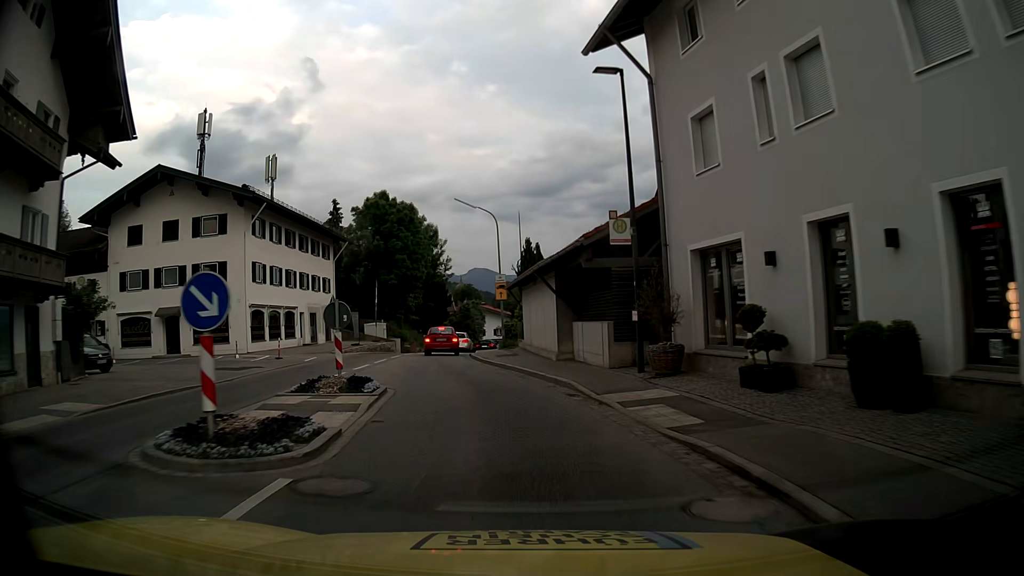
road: primary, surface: asphalt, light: Day
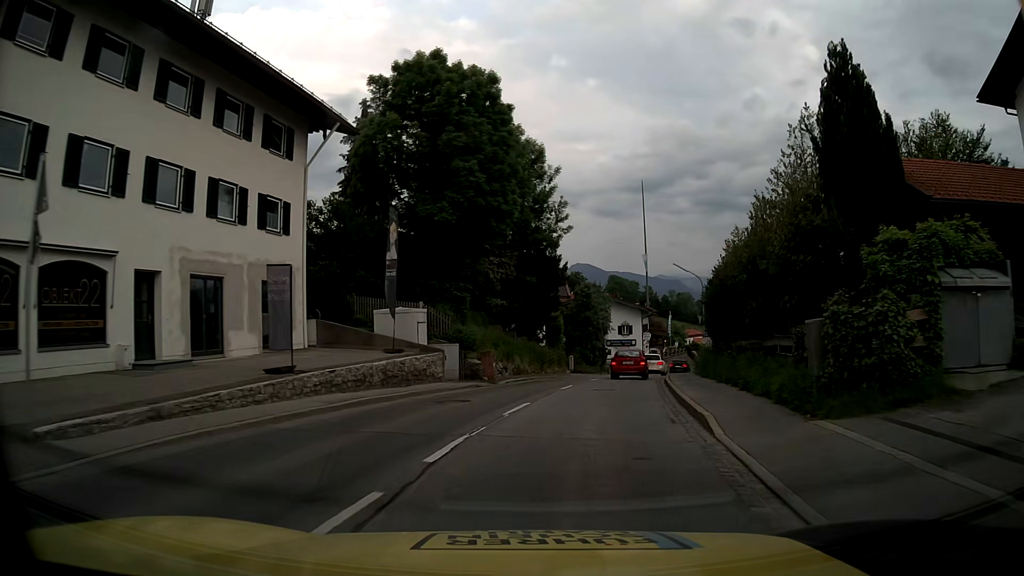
(-4.4, +32.8) m; -9°
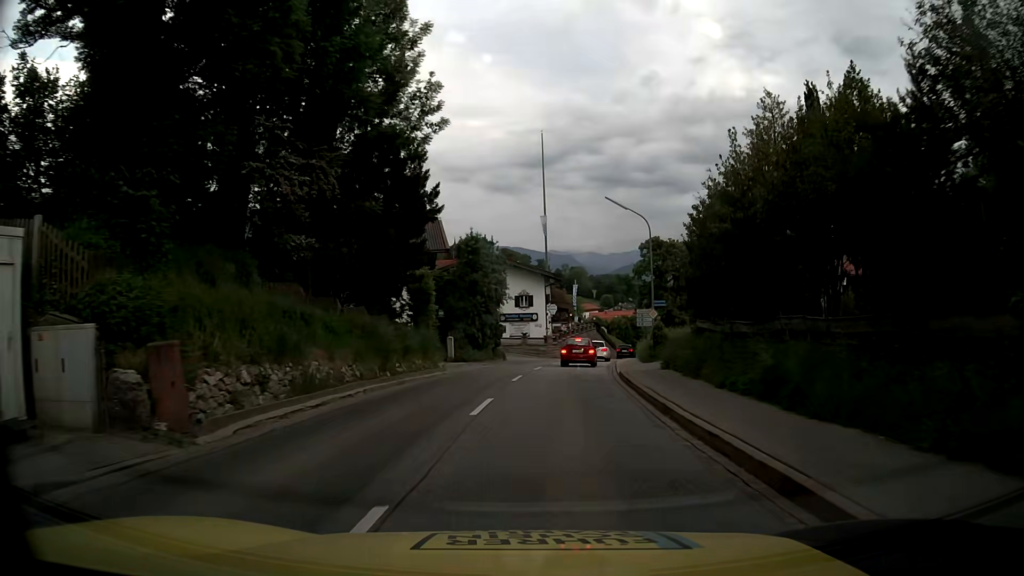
(+1.7, +18.1) m; +10°
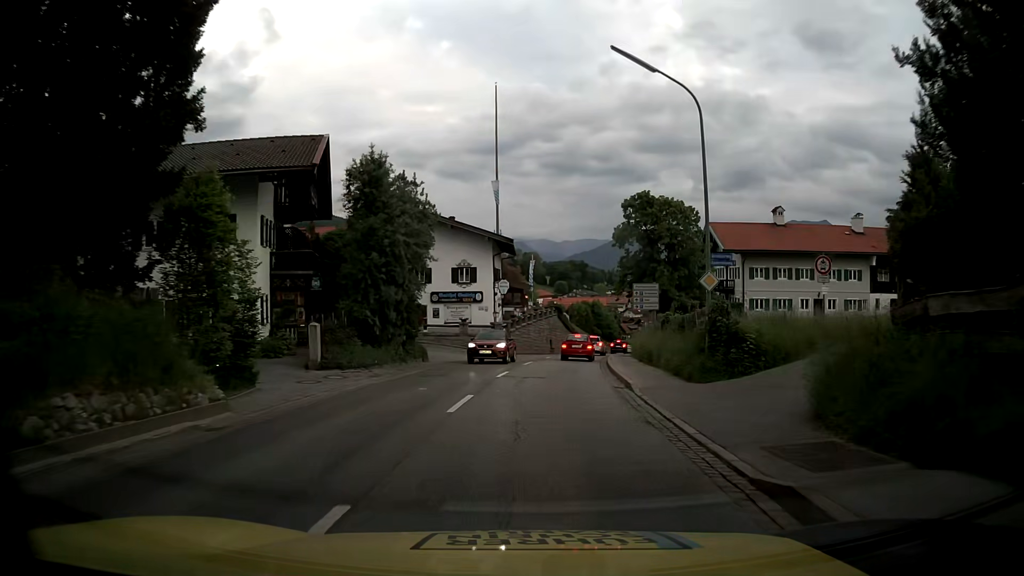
(+0.7, +18.1) m; +4°
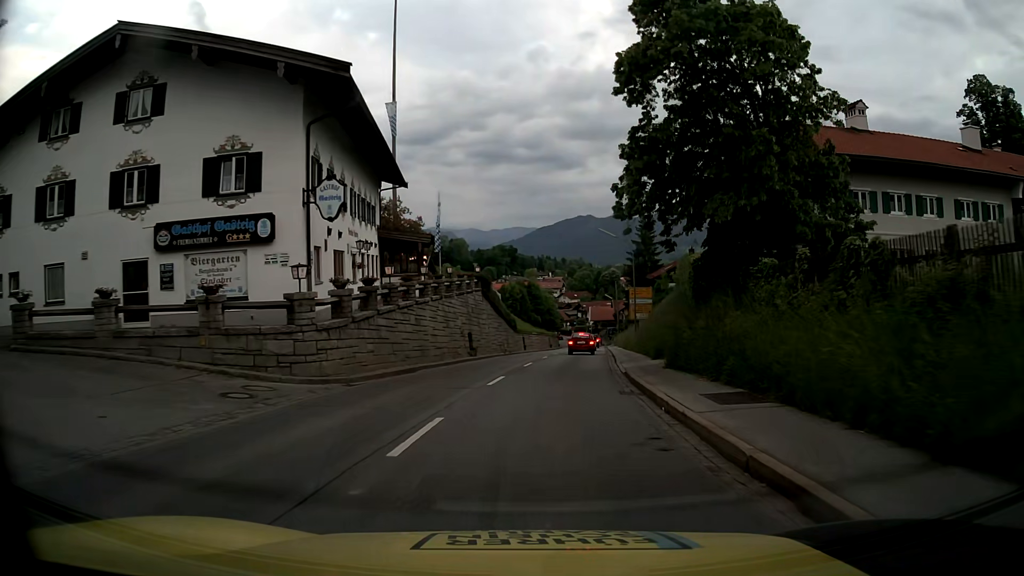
(+1.4, +31.4) m; +6°
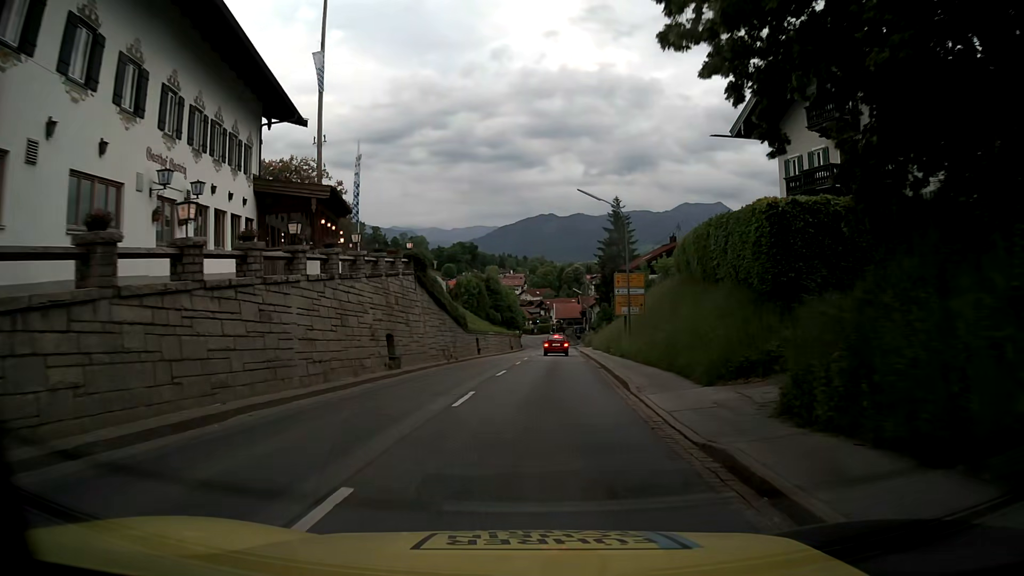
(+0.4, +13.3) m; +3°
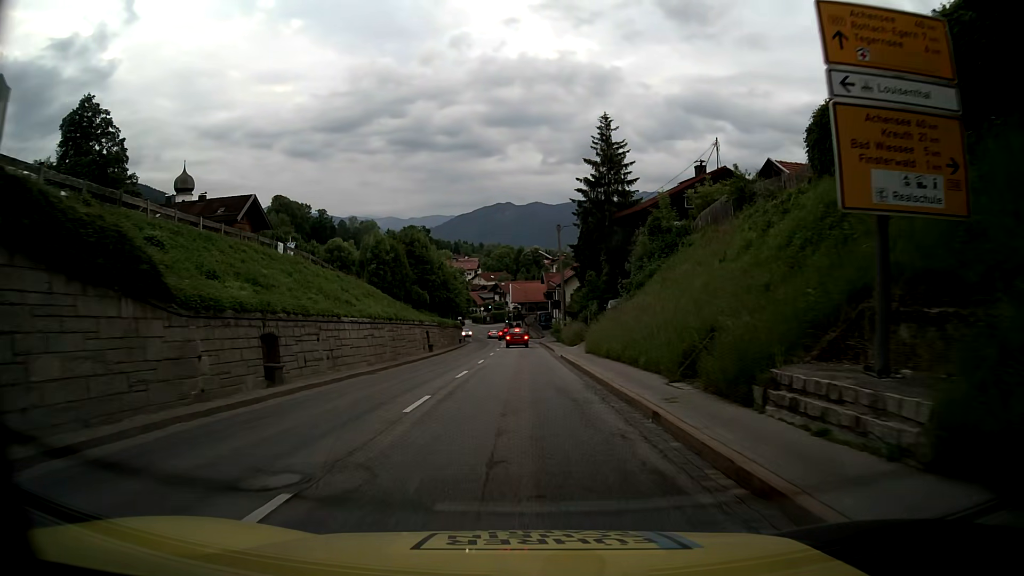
(+1.6, +35.7) m; +4°
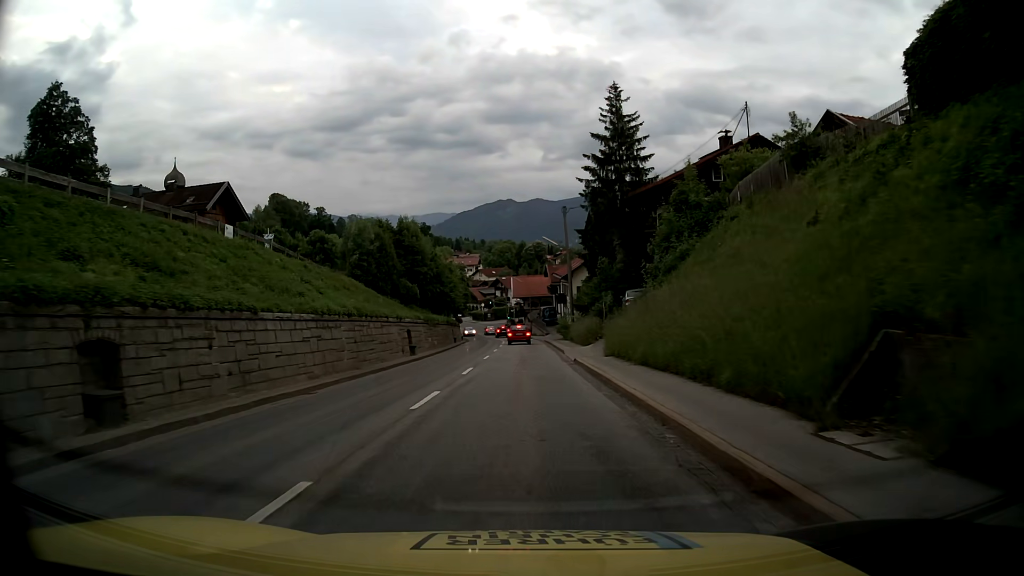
(0.0, +7.6) m; -1°
(0, +10) (0, +20) (0, +30) (0, +40) (0, +50) (0, +60) (-1, +70) (-1, +80) (-2, +90) (-3, +100) m
